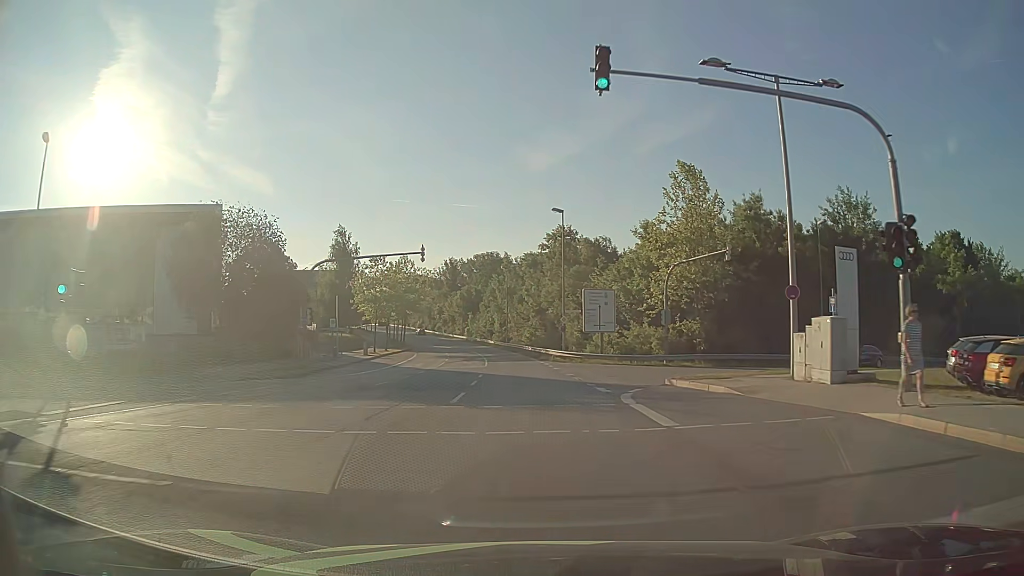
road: secondary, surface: asphalt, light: Day
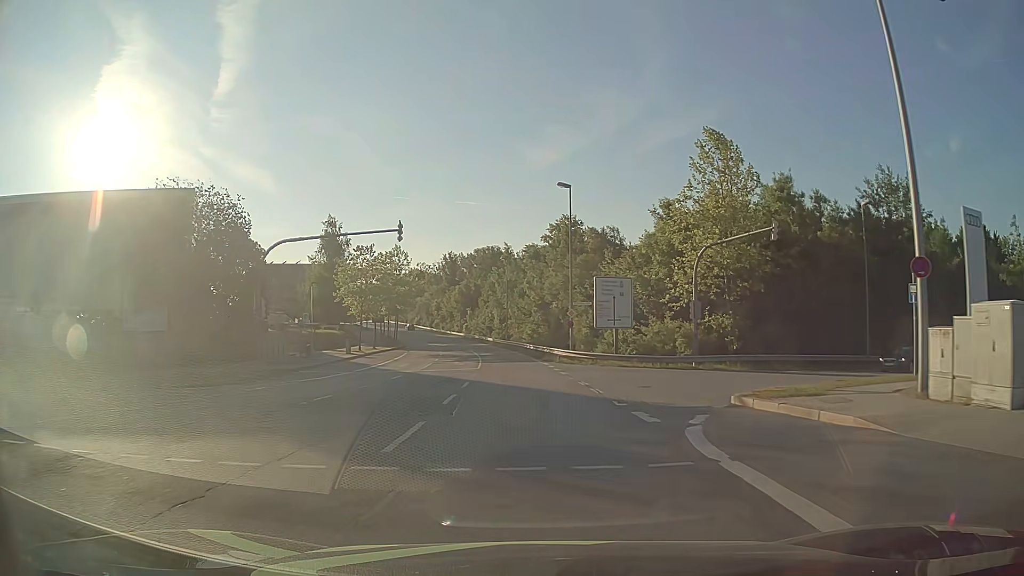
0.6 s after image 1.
(0.0, +6.9) m; 0°
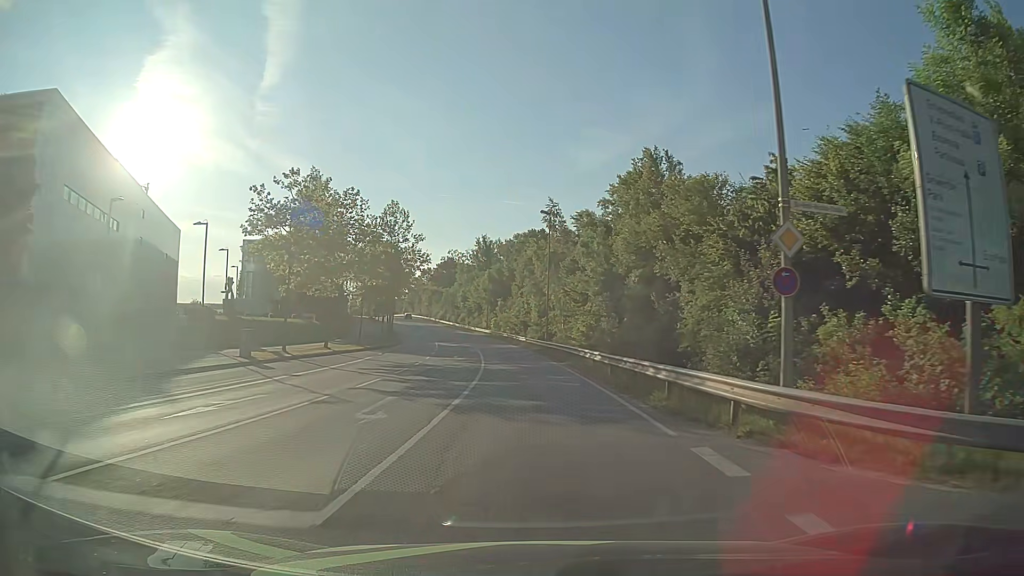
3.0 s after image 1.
(-0.9, +28.7) m; -4°
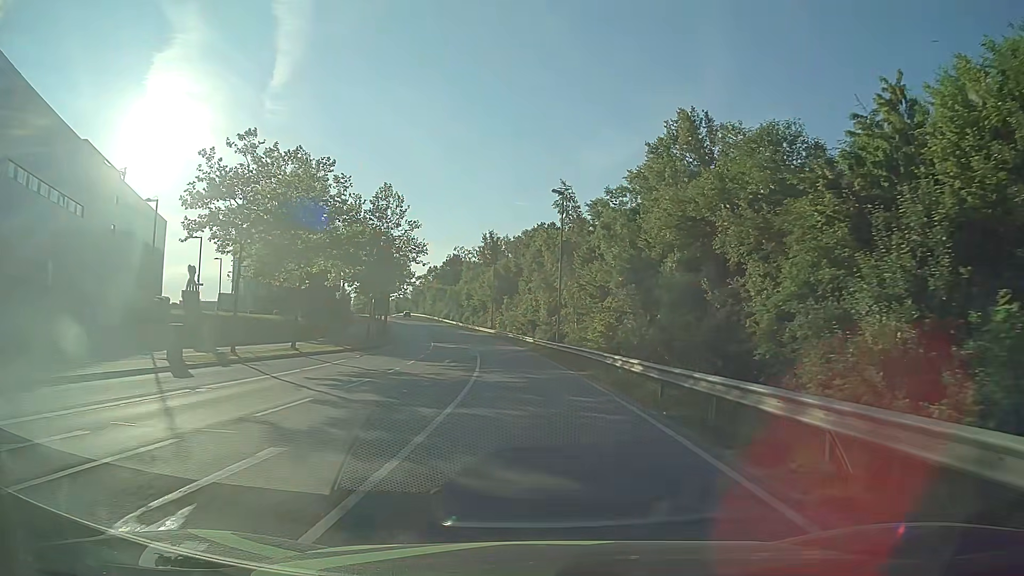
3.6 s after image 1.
(-0.1, +7.5) m; 0°
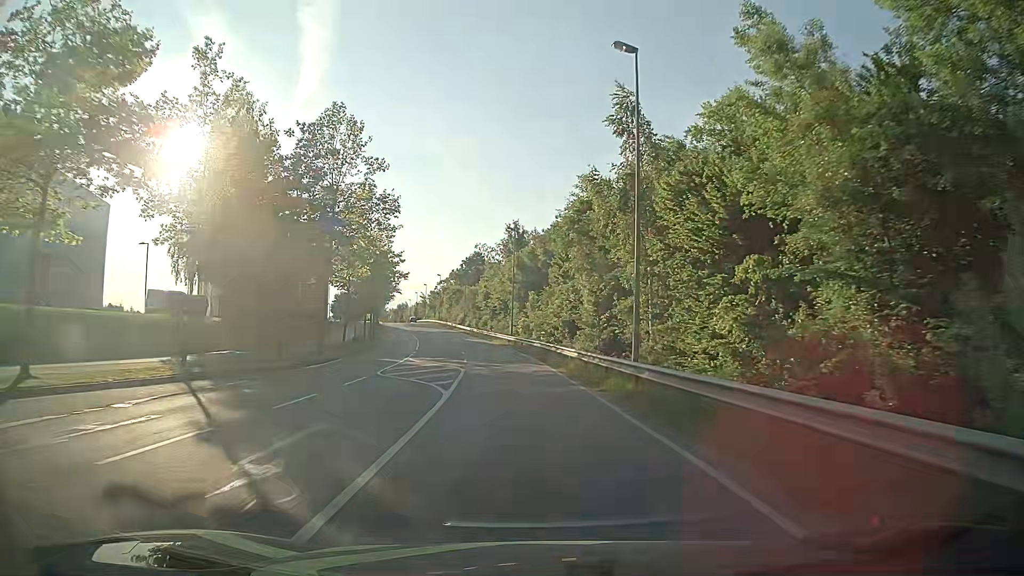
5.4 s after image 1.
(-0.8, +23.0) m; -3°
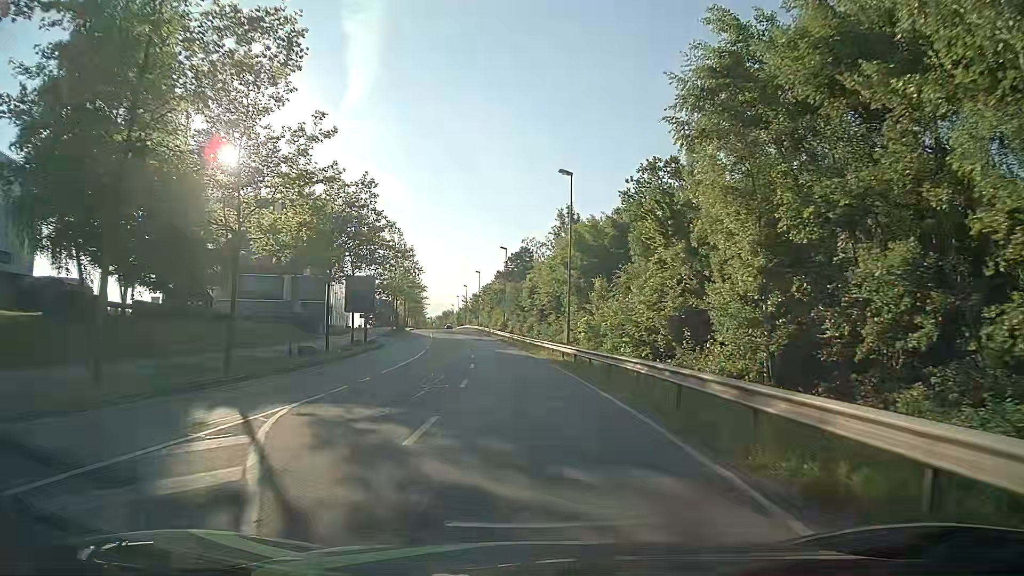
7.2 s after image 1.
(-1.0, +22.9) m; -5°
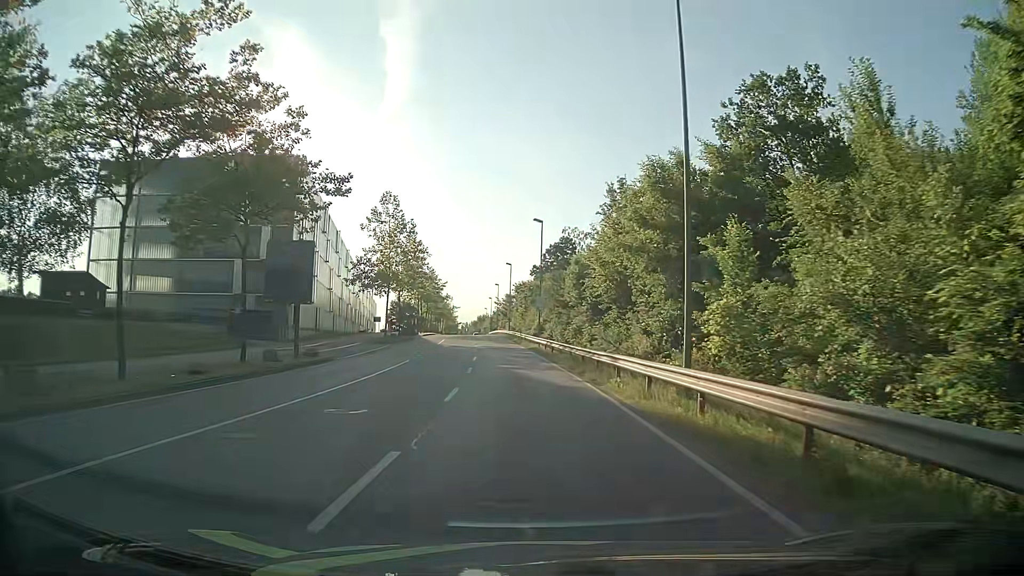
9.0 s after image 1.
(-0.5, +21.5) m; -3°
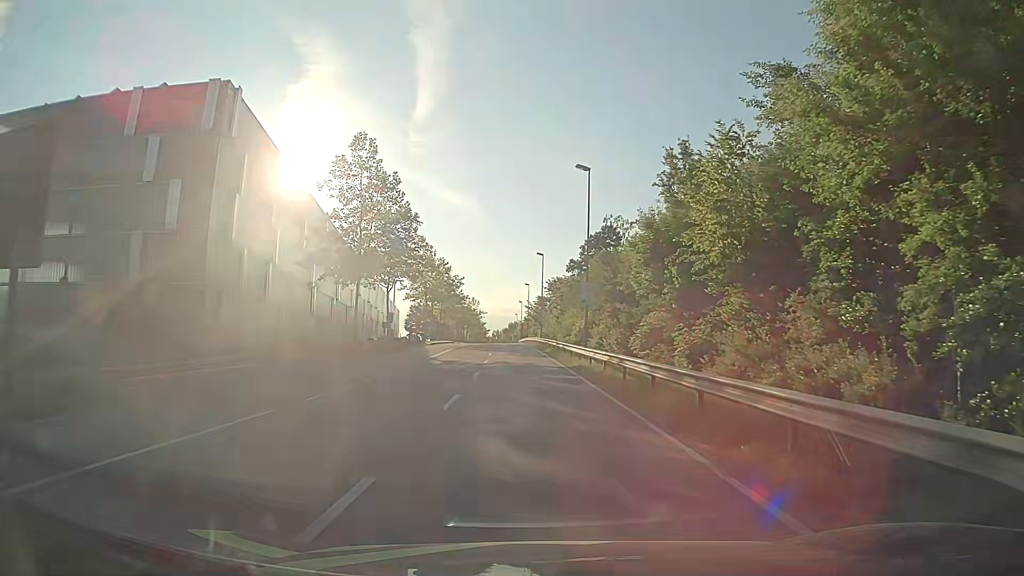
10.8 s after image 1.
(-0.6, +19.4) m; -3°
(0, +10) (-1, +20) (-1, +30) (-2, +40) (-2, +50) (-3, +60) (-3, +70) (-4, +80) (-4, +90) (-5, +100) m
